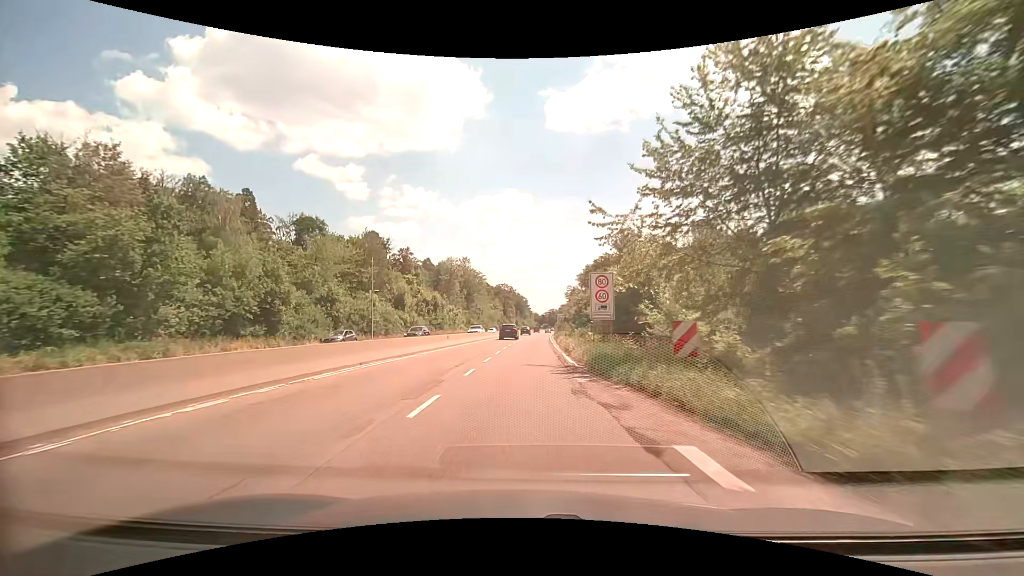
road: trunk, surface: asphalt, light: Day
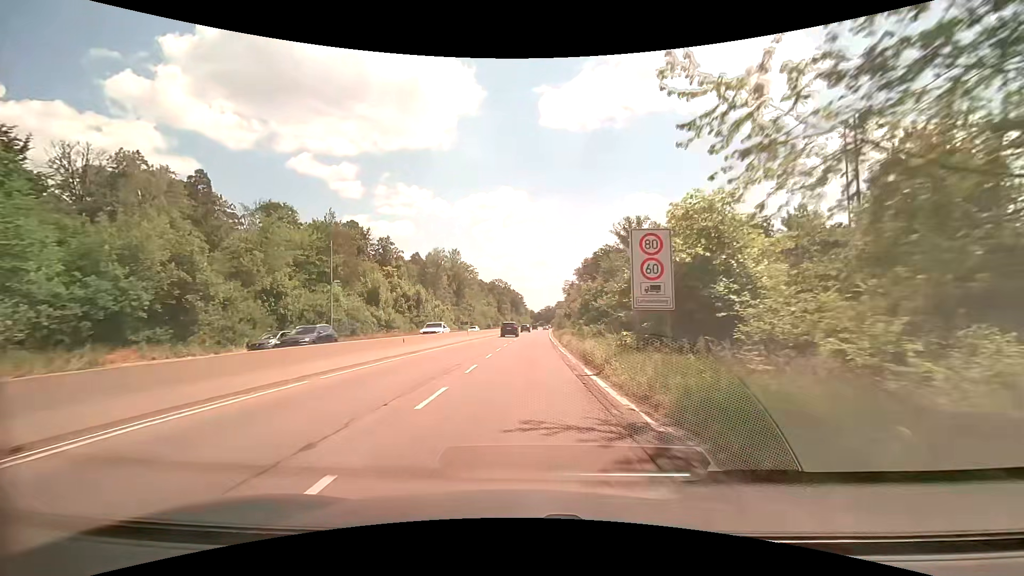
(+0.1, +11.3) m; +1°
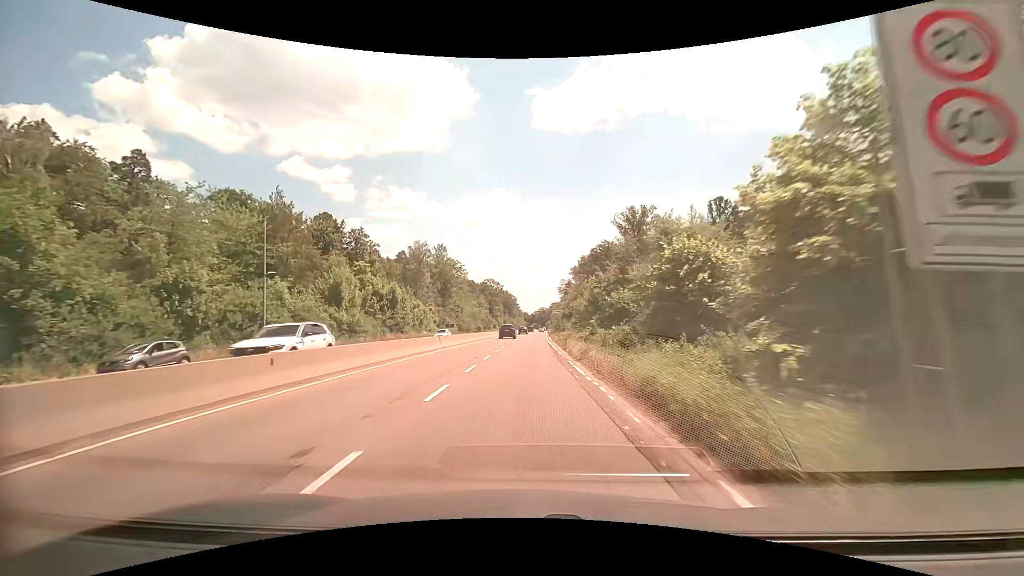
(0.0, +11.3) m; 0°
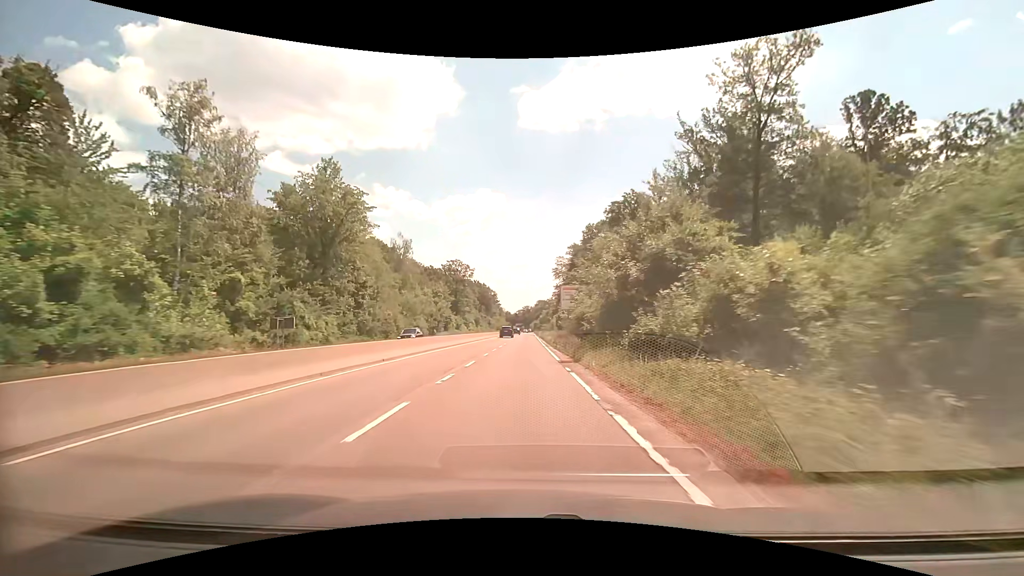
(+1.3, +58.6) m; +2°
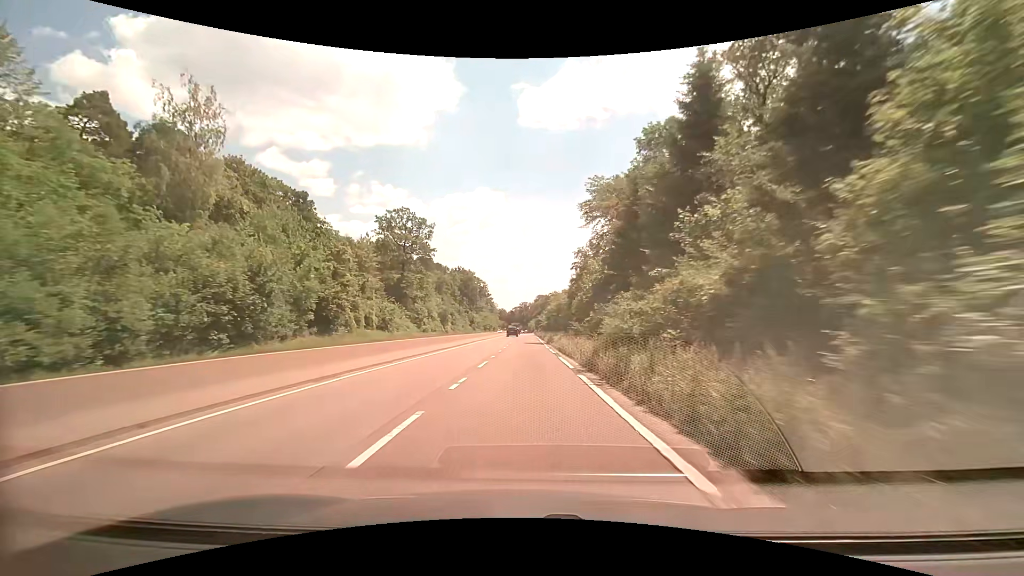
(+0.2, +61.7) m; 0°
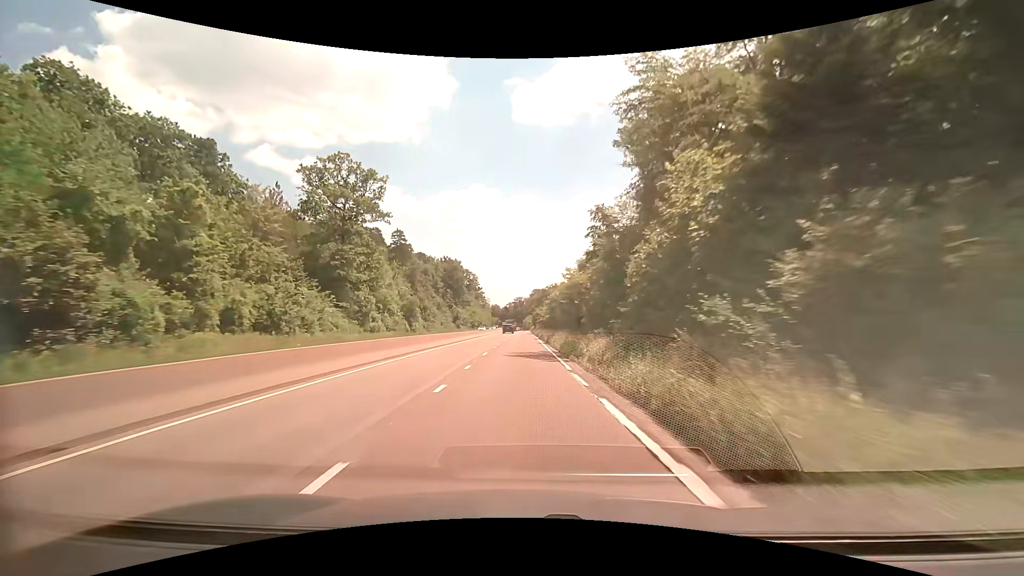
(+0.2, +25.4) m; +1°
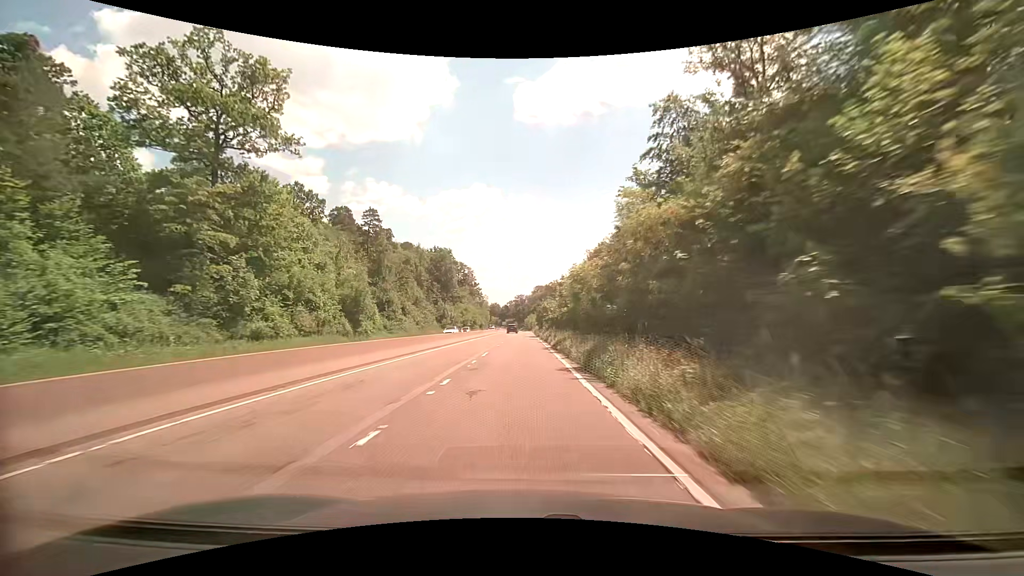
(0.0, +24.7) m; 0°
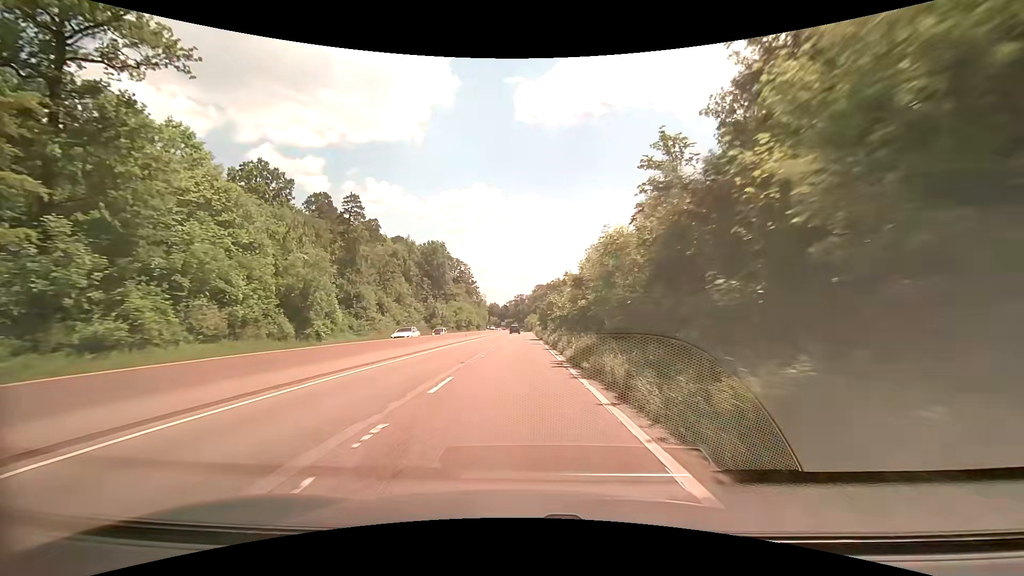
(-0.1, +12.0) m; 0°
(0, +10) (0, +20) (0, +30) (0, +40) (0, +50) (0, +60) (0, +70) (0, +80) (0, +90) (0, +100) m
